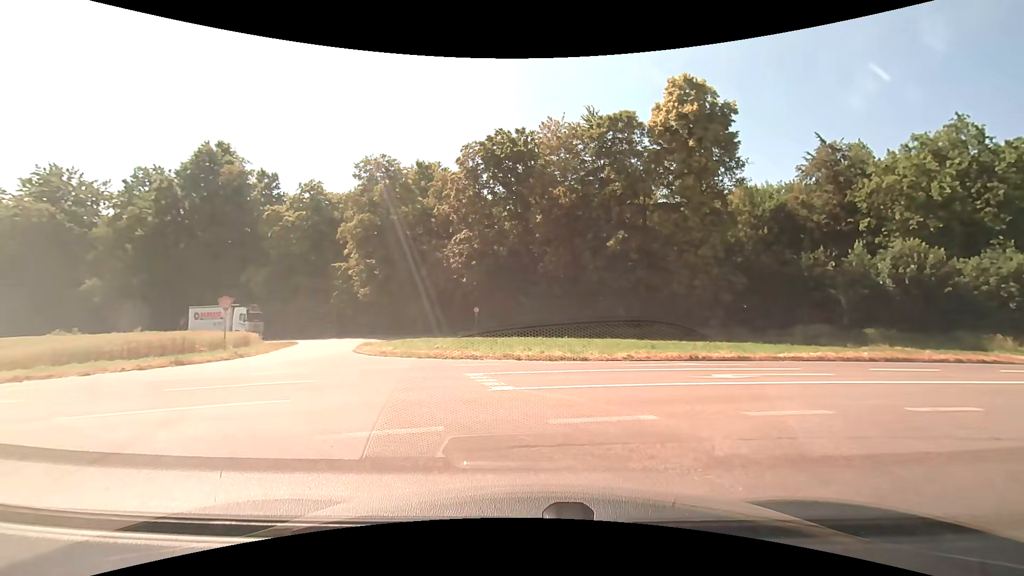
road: unclassified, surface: asphalt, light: Day
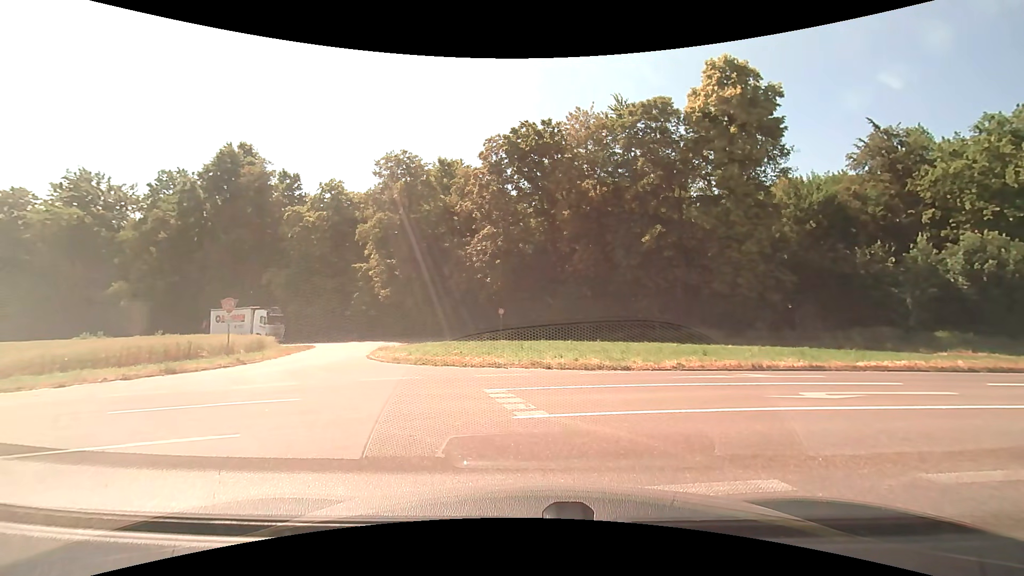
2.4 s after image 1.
(-0.1, +2.4) m; -3°
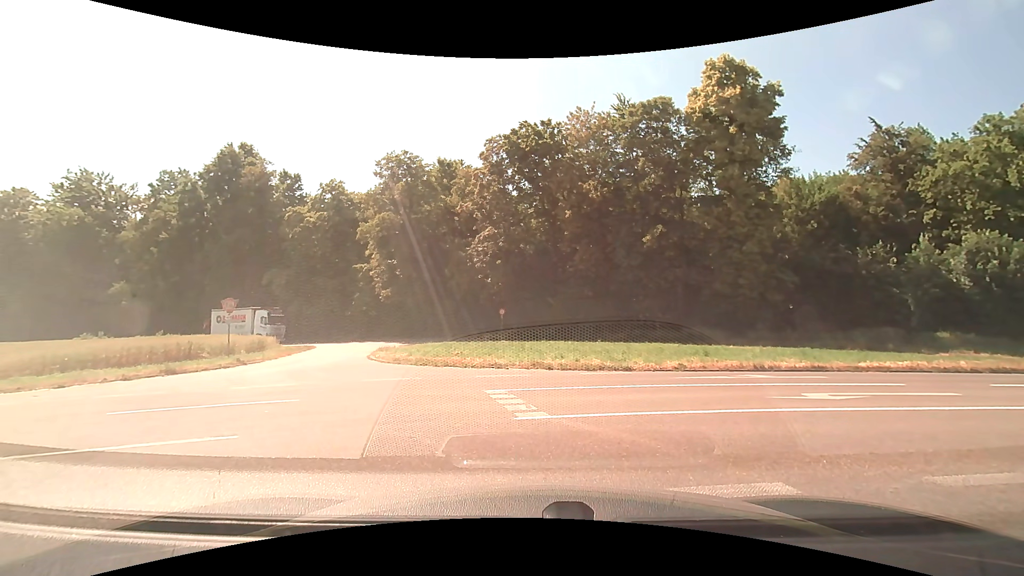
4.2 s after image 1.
(0.0, +0.1) m; 0°
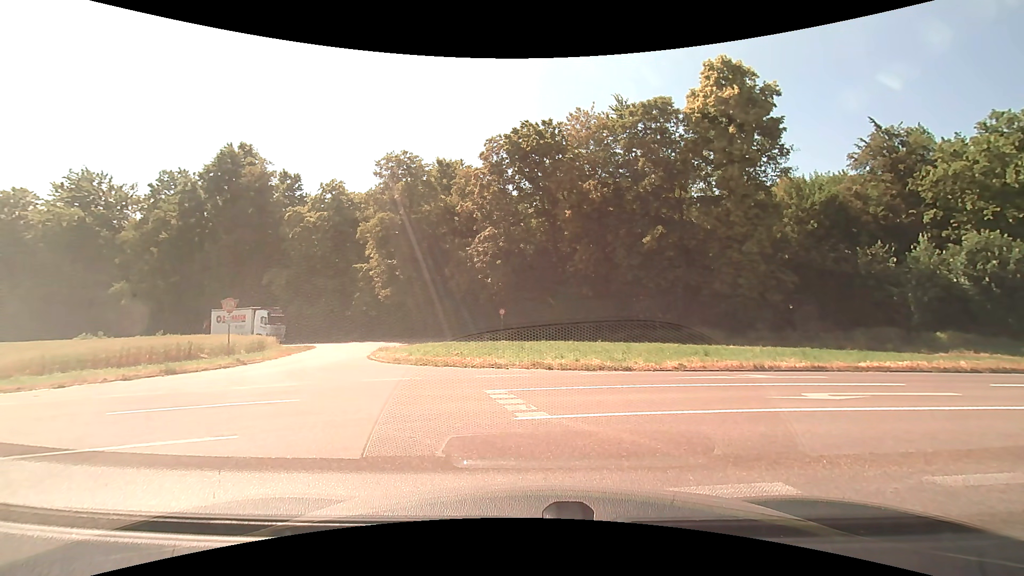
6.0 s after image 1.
(0.0, 0.0) m; 0°
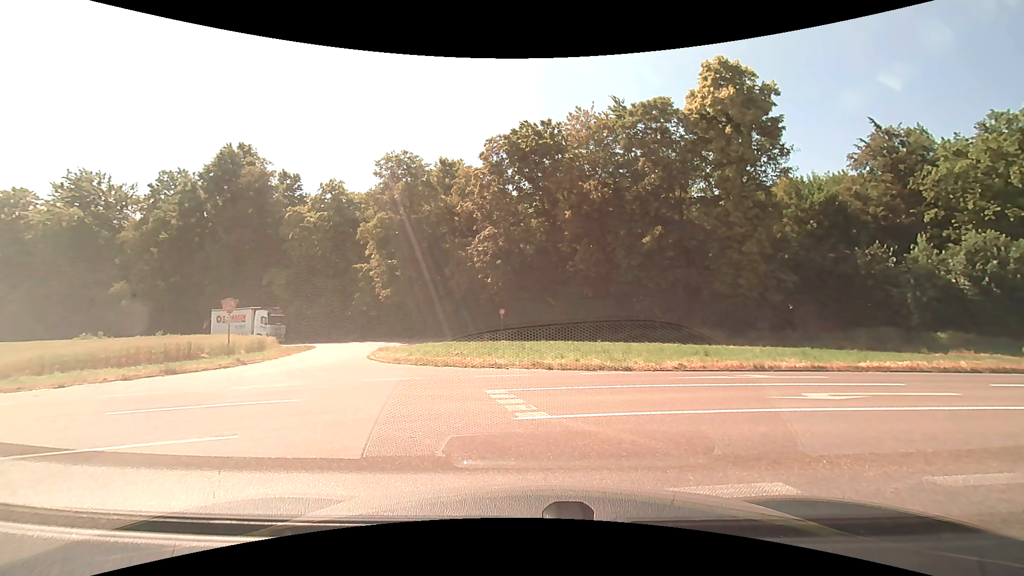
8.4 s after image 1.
(0.0, 0.0) m; 0°
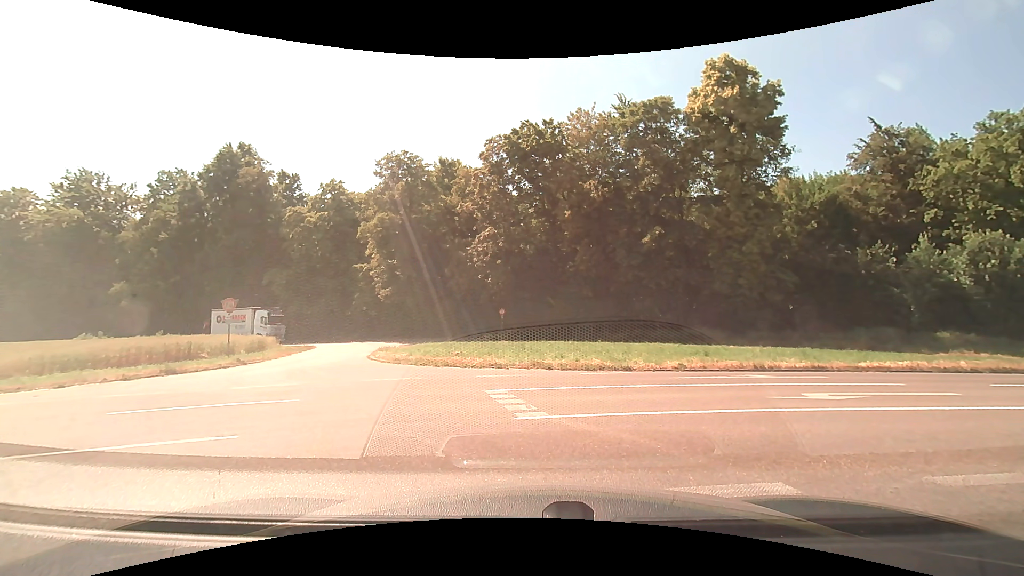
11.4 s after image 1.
(0.0, 0.0) m; 0°
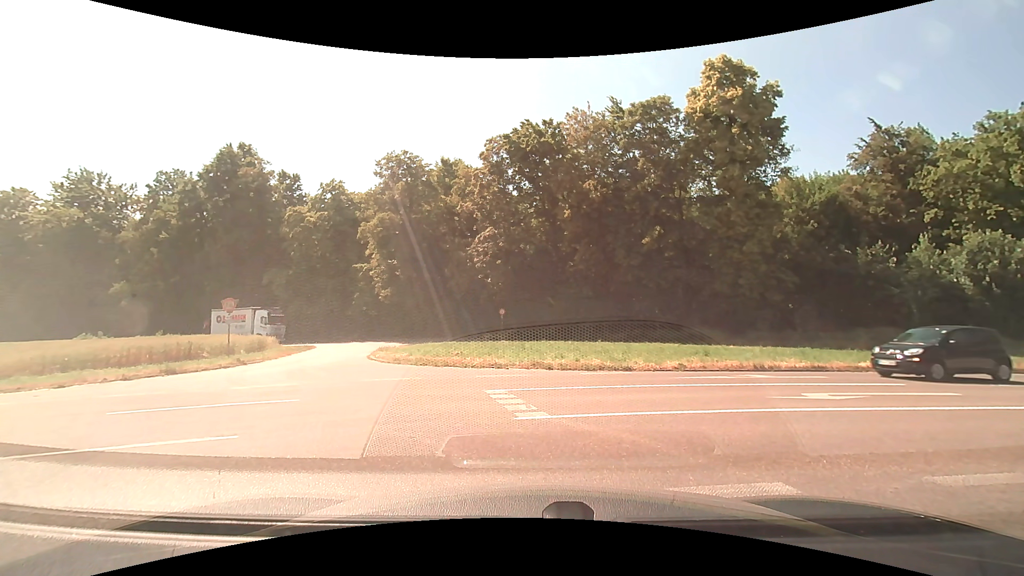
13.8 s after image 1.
(0.0, 0.0) m; 0°
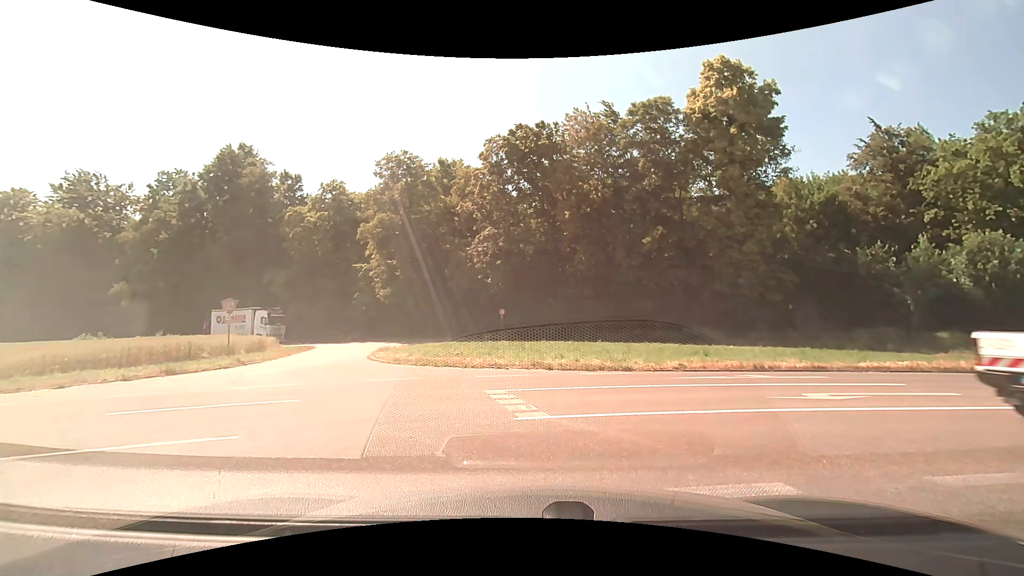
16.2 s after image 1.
(0.0, 0.0) m; 0°
(-4, +9) (-14, +10) (-24, +9) (-34, +7) (-43, +4) (-53, +2) (-63, 0) (-73, -2) (-82, -4) (-92, -6) m
